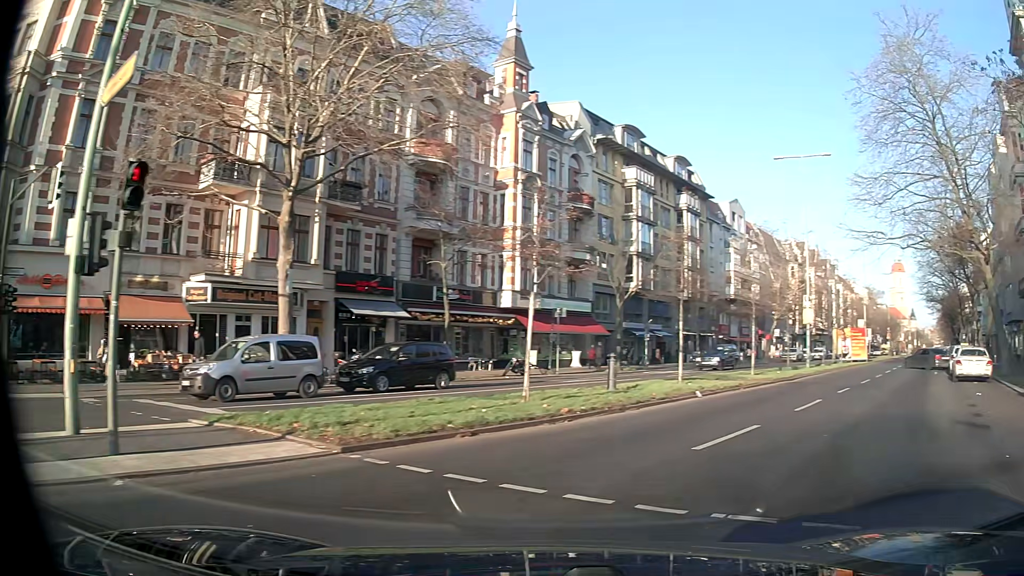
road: tertiary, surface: asphalt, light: Day
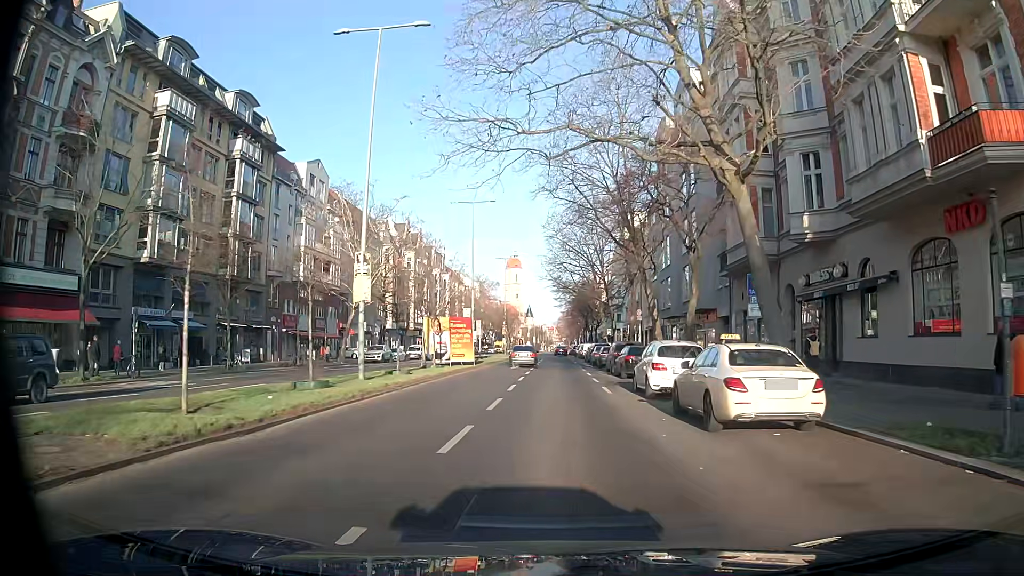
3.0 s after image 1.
(+7.8, +16.6) m; +34°
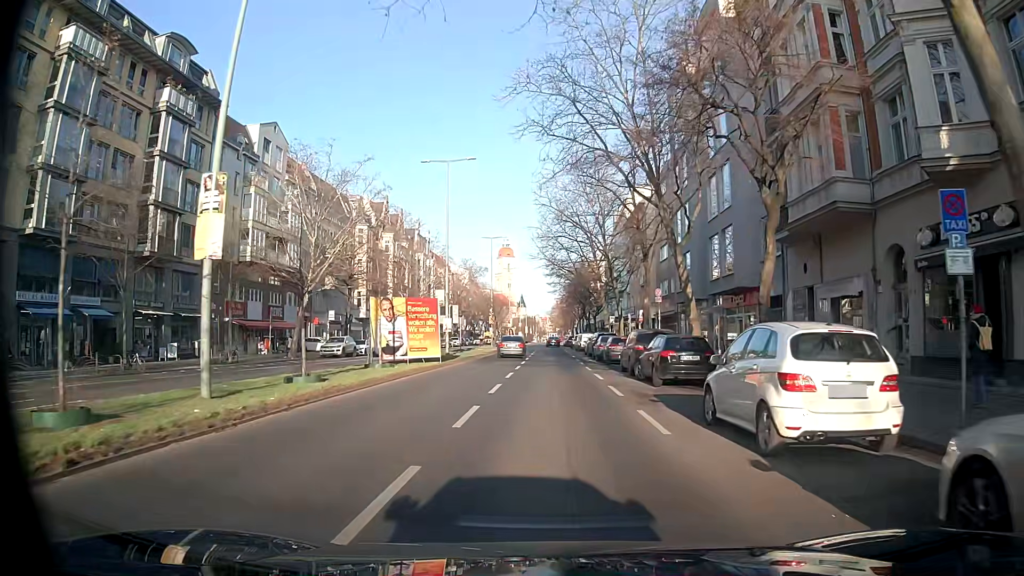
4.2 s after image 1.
(+0.2, +10.6) m; +1°
(0, +10) (0, +20) (0, +30) (0, +40) (0, +50) (0, +60) (0, +70) (0, +80) (-1, +90) (-1, +100) m
